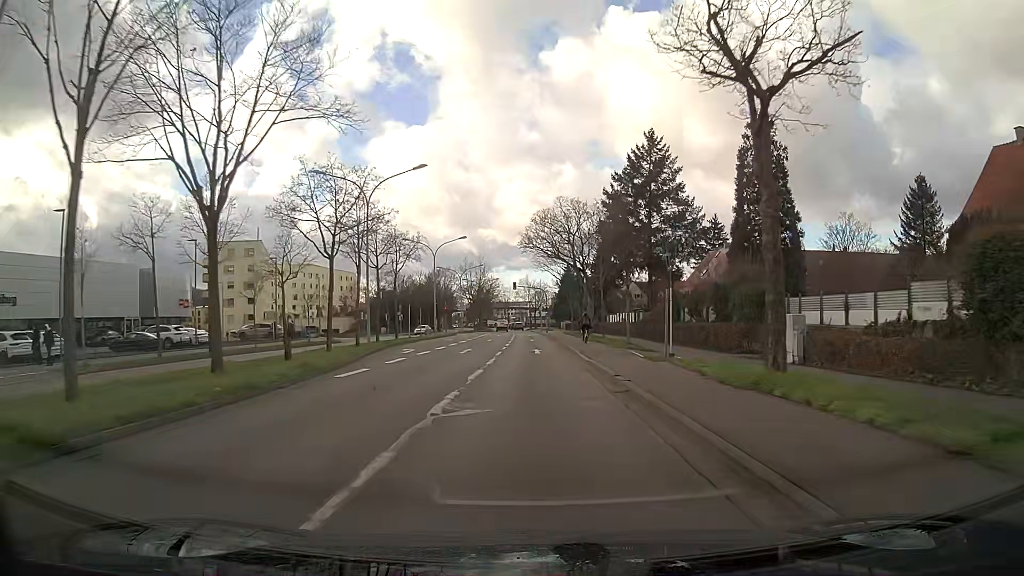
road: primary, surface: asphalt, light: Day
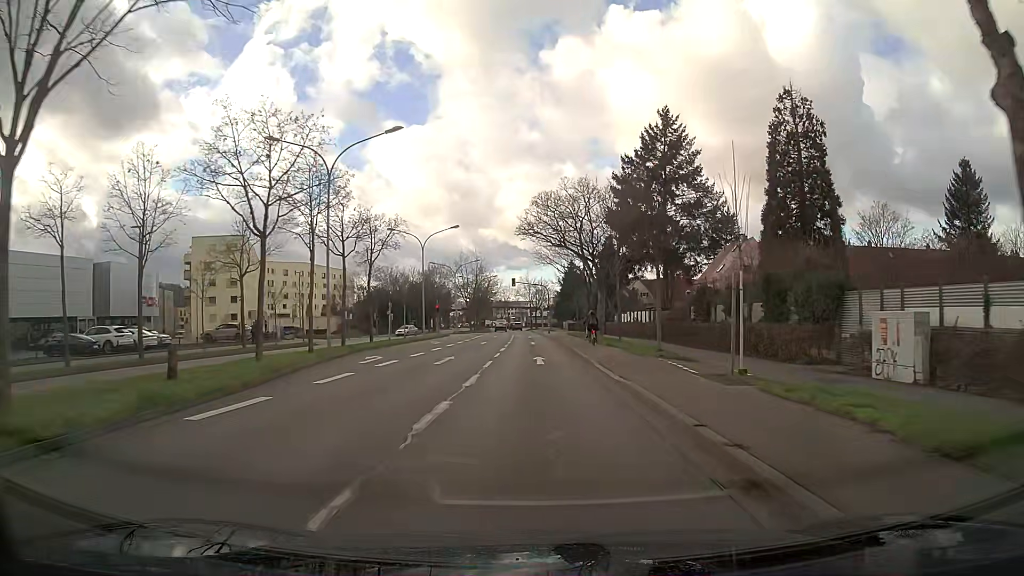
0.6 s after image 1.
(0.0, +7.6) m; 0°
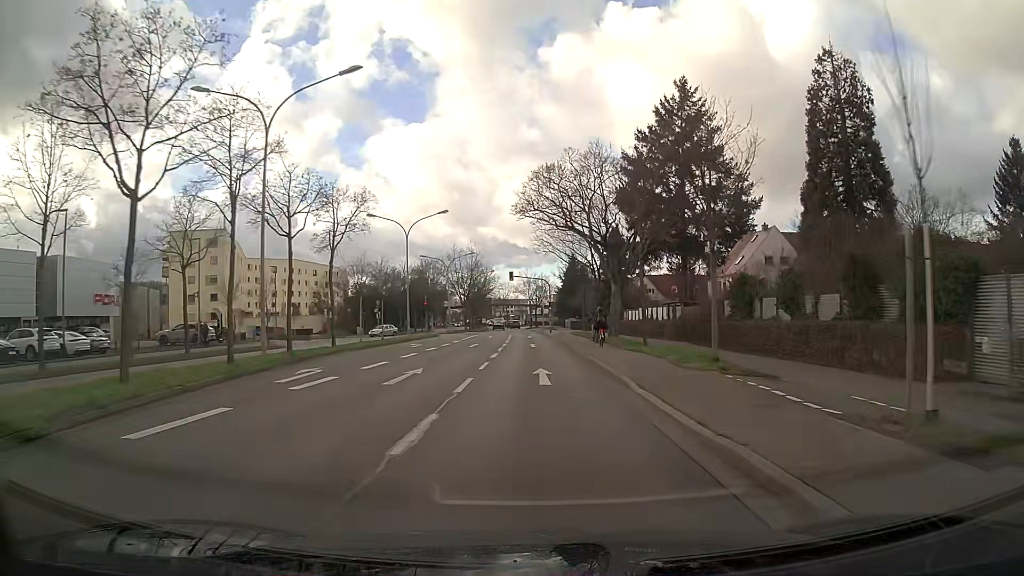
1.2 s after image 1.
(0.0, +7.6) m; 0°
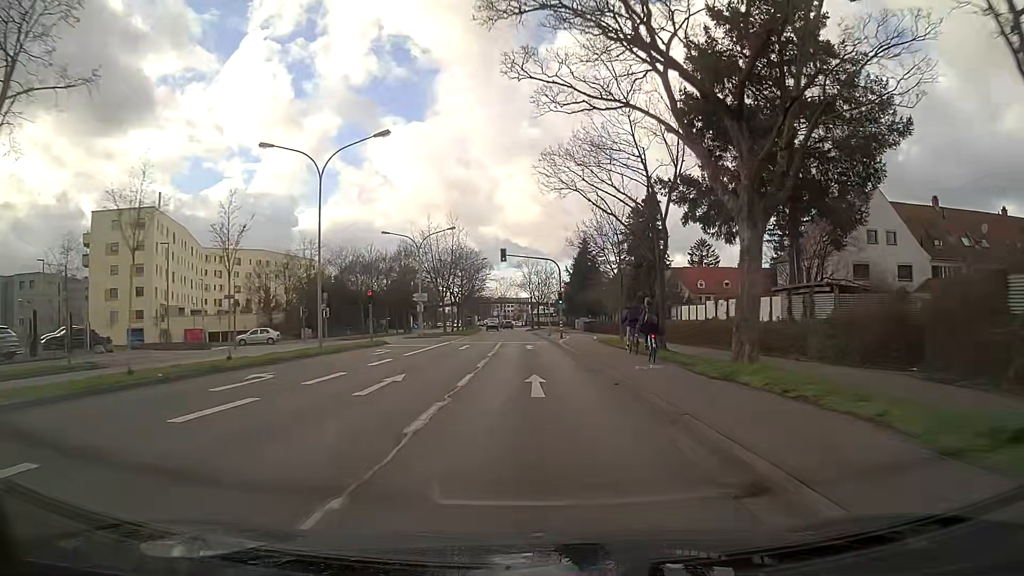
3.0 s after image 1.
(0.0, +22.8) m; 0°
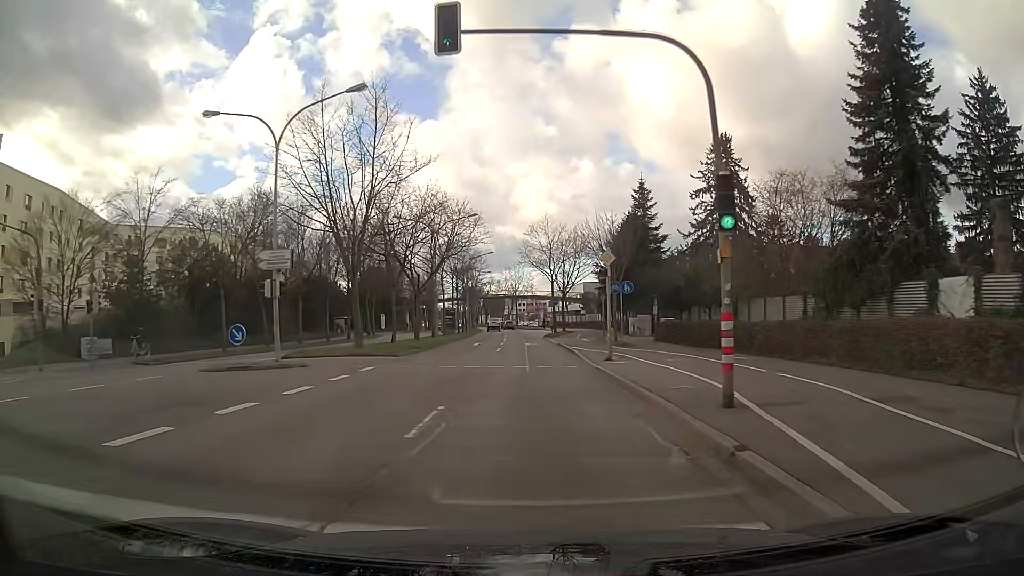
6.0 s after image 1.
(-0.5, +38.0) m; -2°
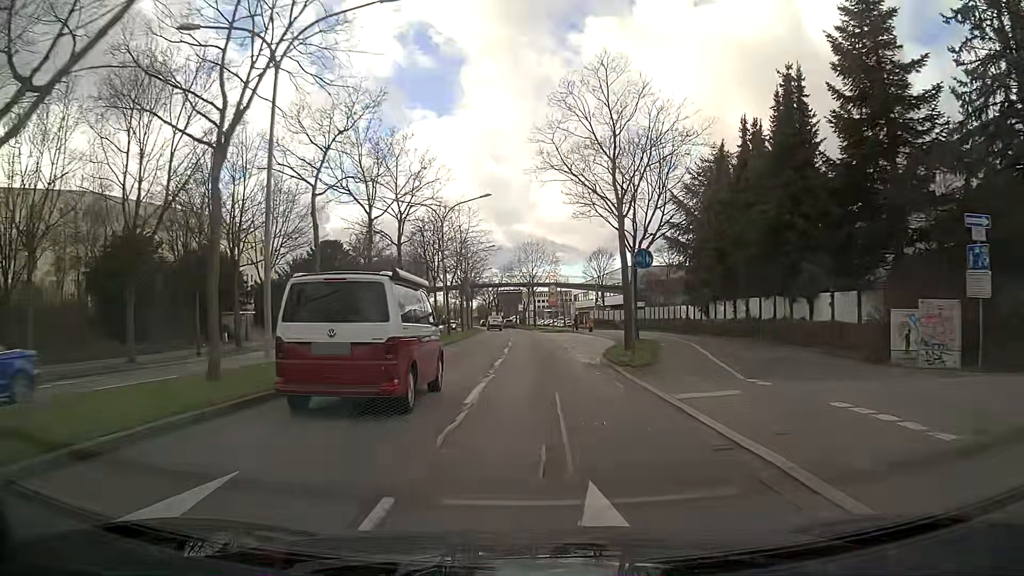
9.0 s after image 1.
(-0.4, +38.2) m; -1°
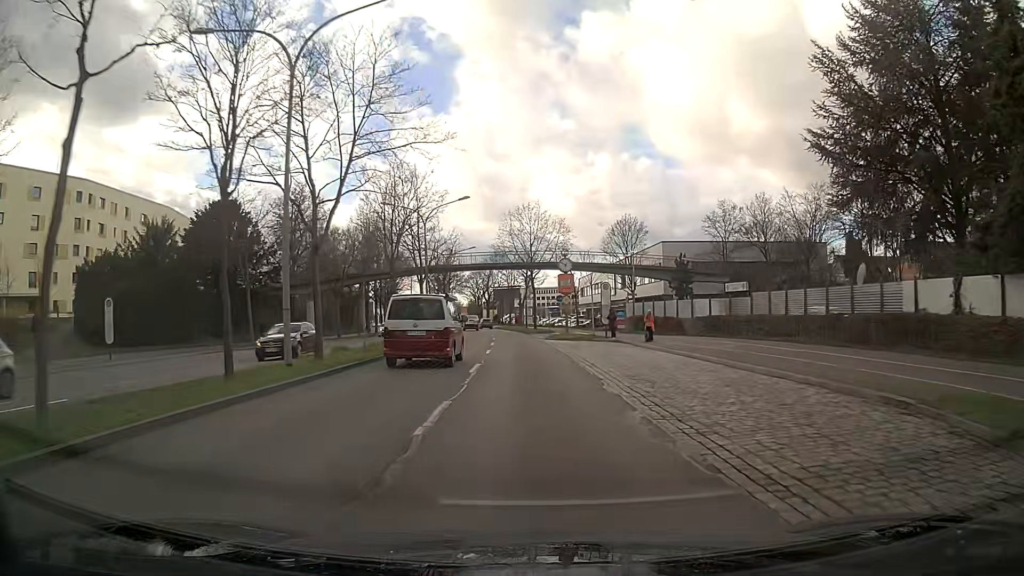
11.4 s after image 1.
(+0.1, +30.7) m; 0°
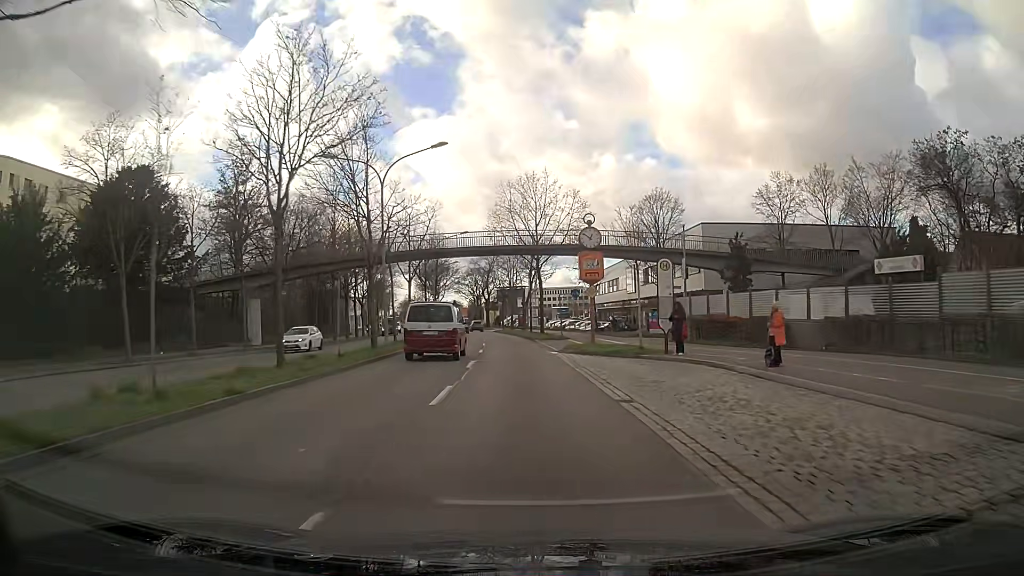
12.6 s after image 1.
(-0.1, +15.4) m; -1°
(0, +10) (0, +20) (-1, +30) (-1, +40) (-2, +50) (-3, +60) (-4, +70) (-5, +80) (-6, +90) (-8, +100) m
